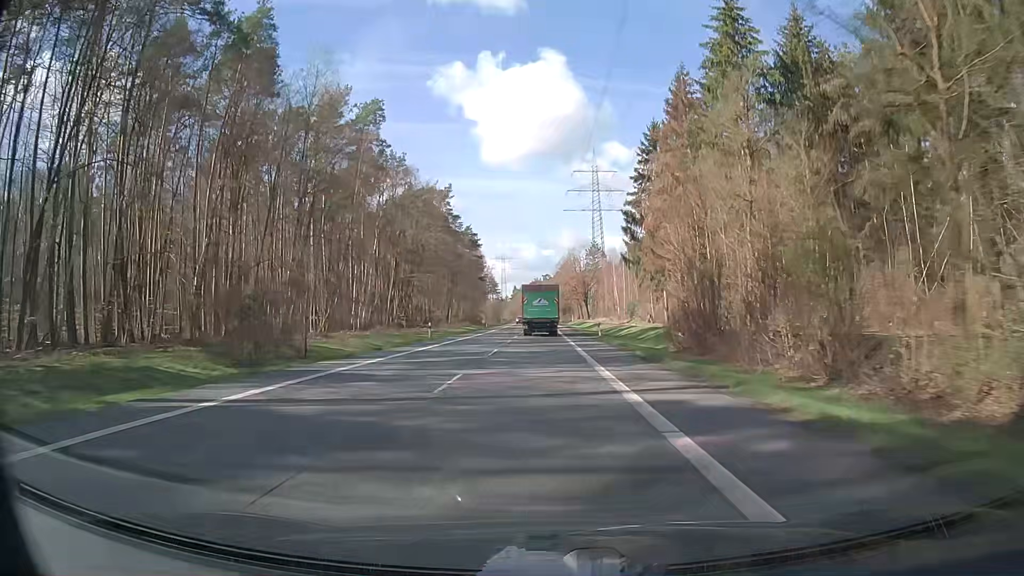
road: secondary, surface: asphalt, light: Day
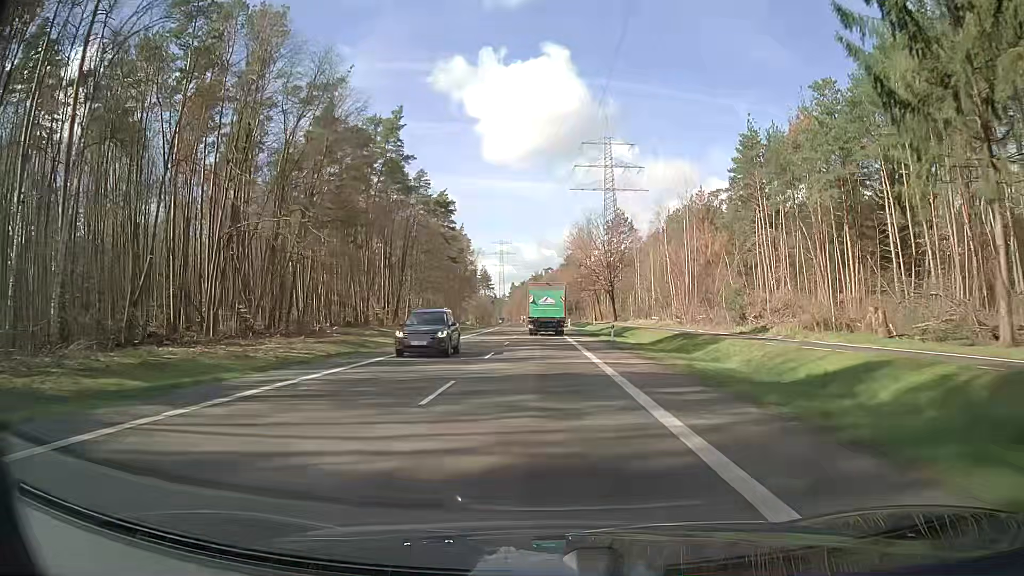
(-0.2, +57.7) m; 0°
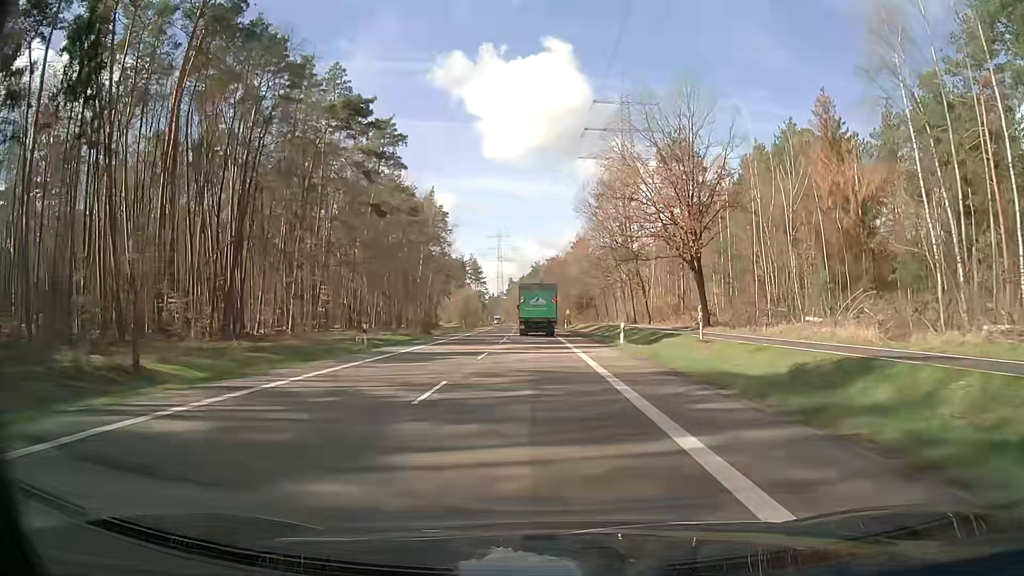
(0.0, +57.1) m; 0°
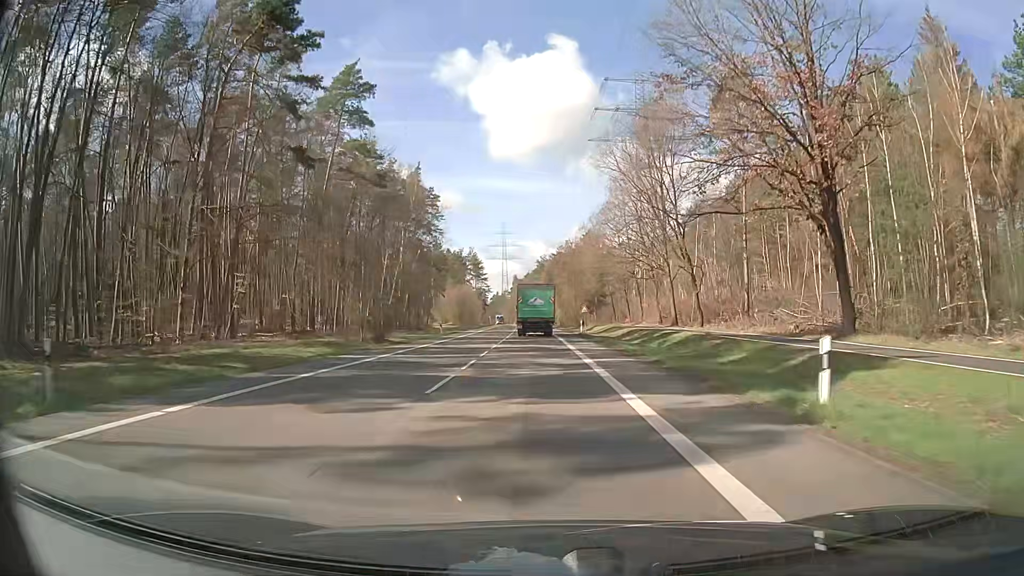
(-0.1, +22.3) m; 0°
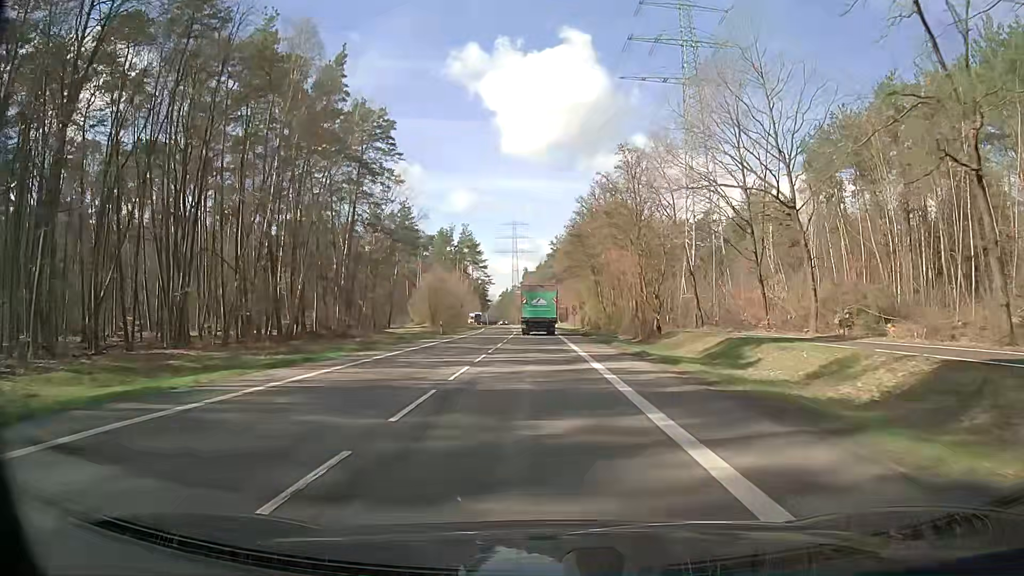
(-0.7, +54.6) m; -1°
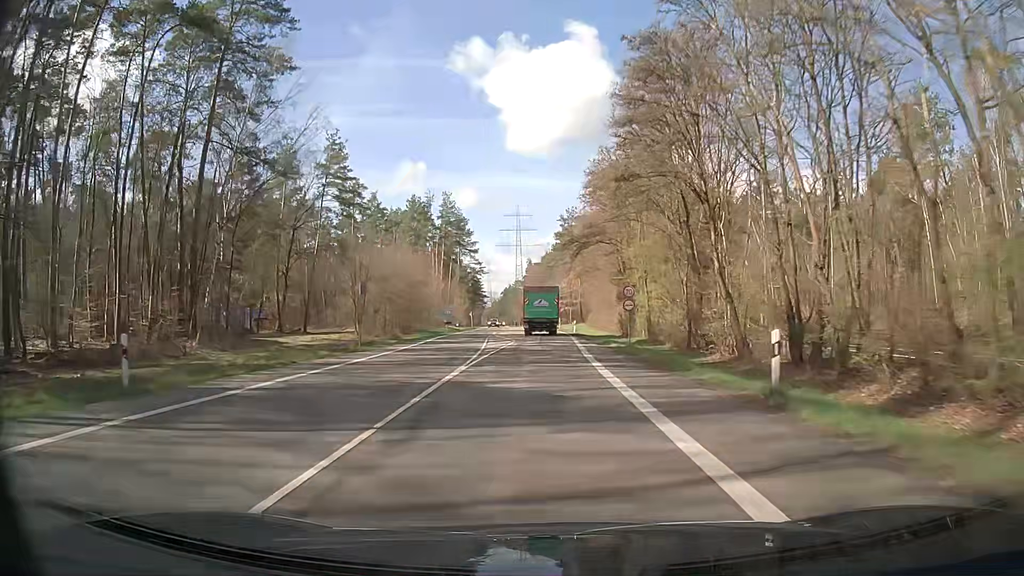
(-0.3, +43.2) m; -1°
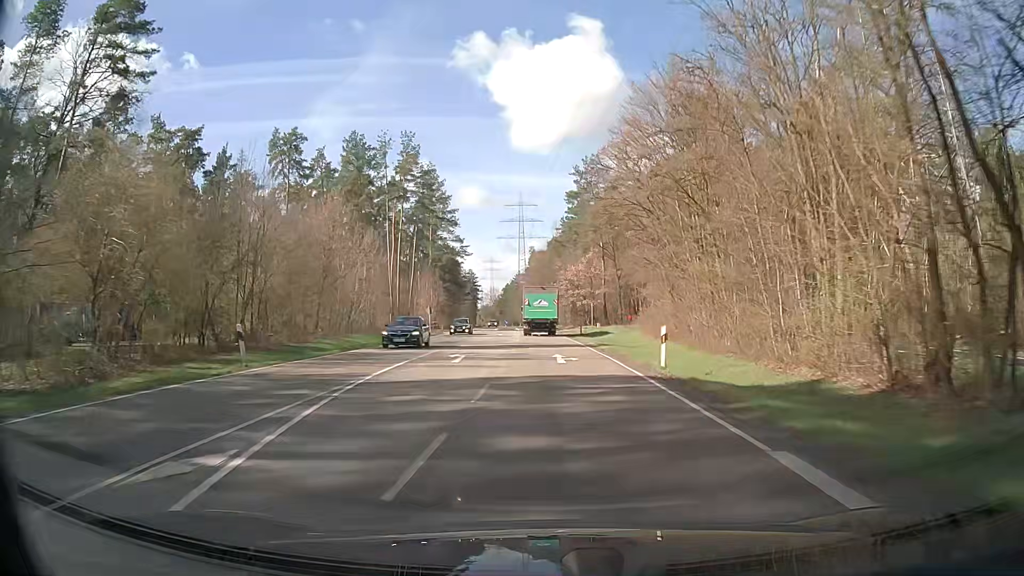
(0.0, +43.1) m; 0°
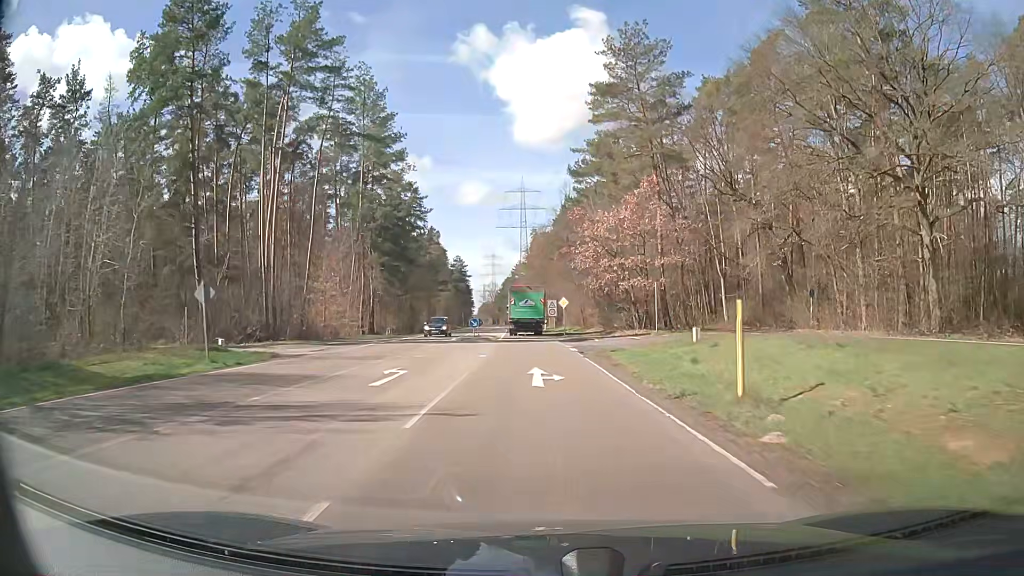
(-0.2, +43.2) m; 0°
(0, +10) (0, +20) (0, +30) (-1, +40) (-1, +50) (-2, +60) (-2, +70) (-3, +80) (-4, +90) (-4, +100) m
